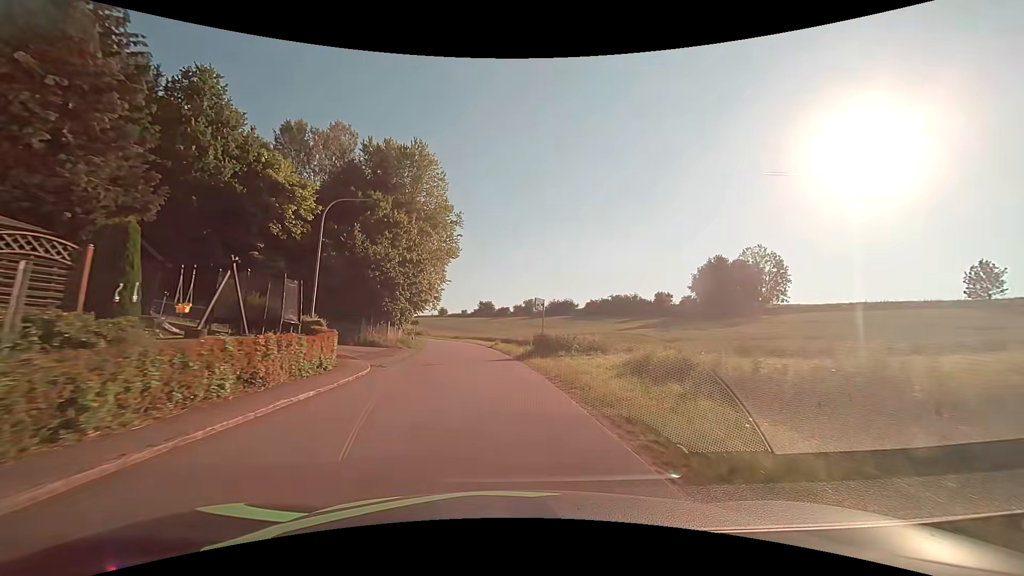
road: tertiary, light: Day
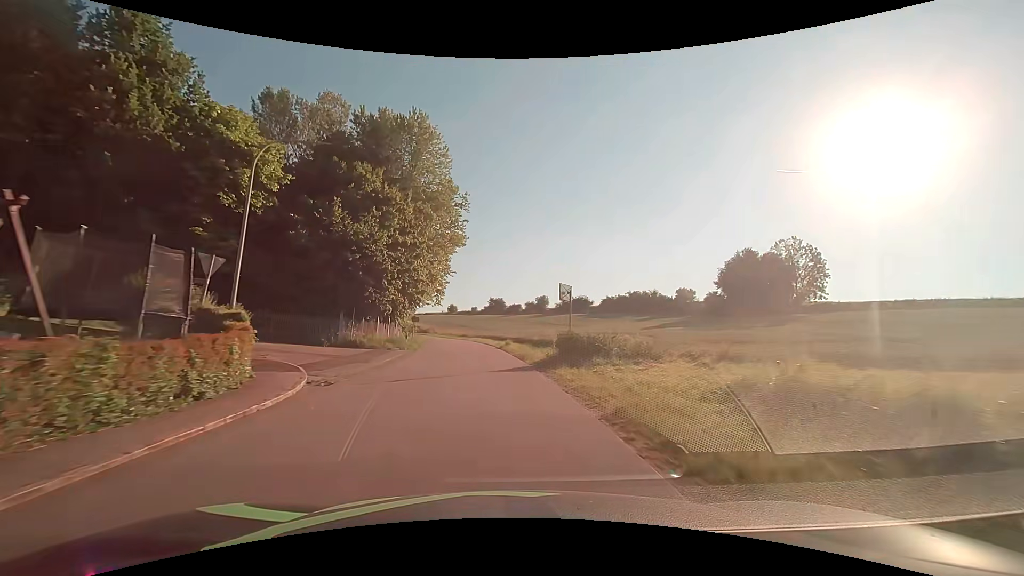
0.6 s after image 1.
(-0.1, +7.3) m; -1°
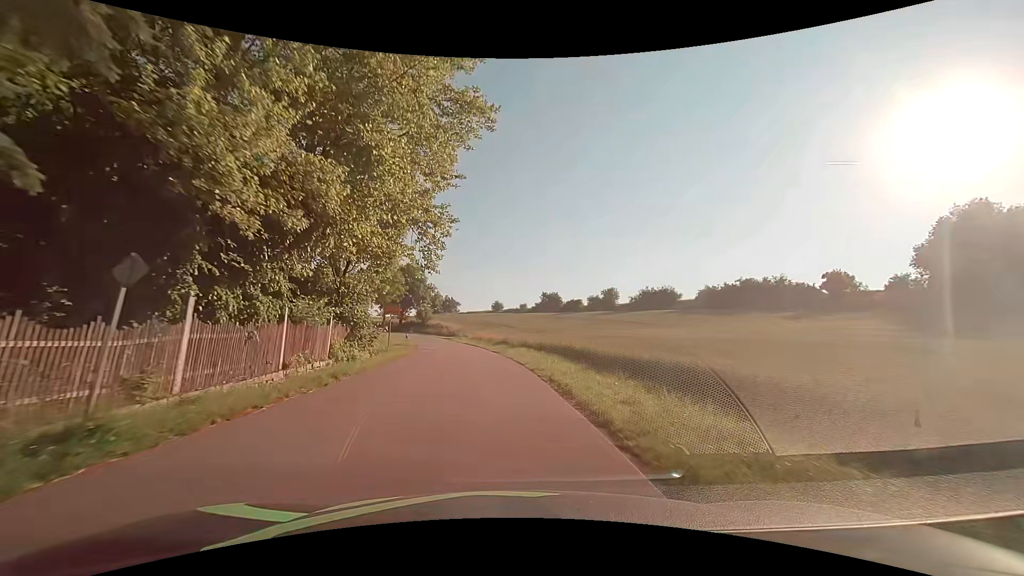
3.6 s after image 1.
(-1.9, +36.4) m; -6°
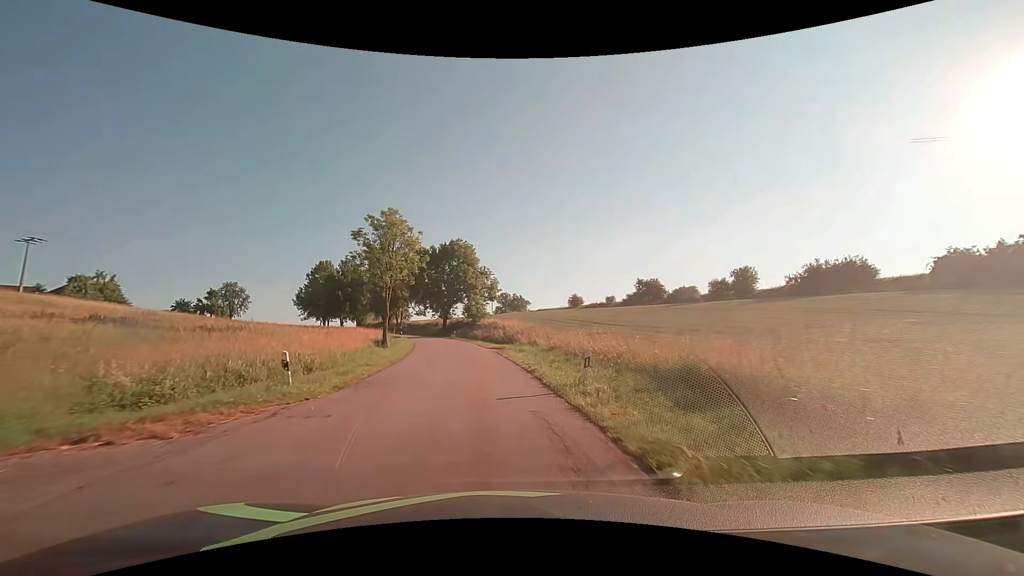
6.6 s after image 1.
(-2.5, +38.0) m; -8°
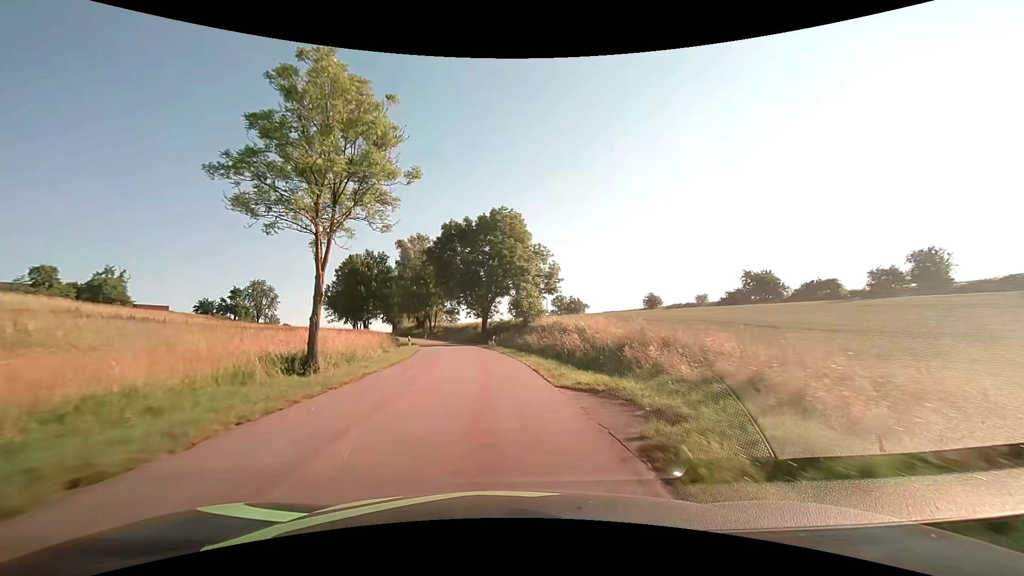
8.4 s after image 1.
(-1.6, +26.5) m; -6°
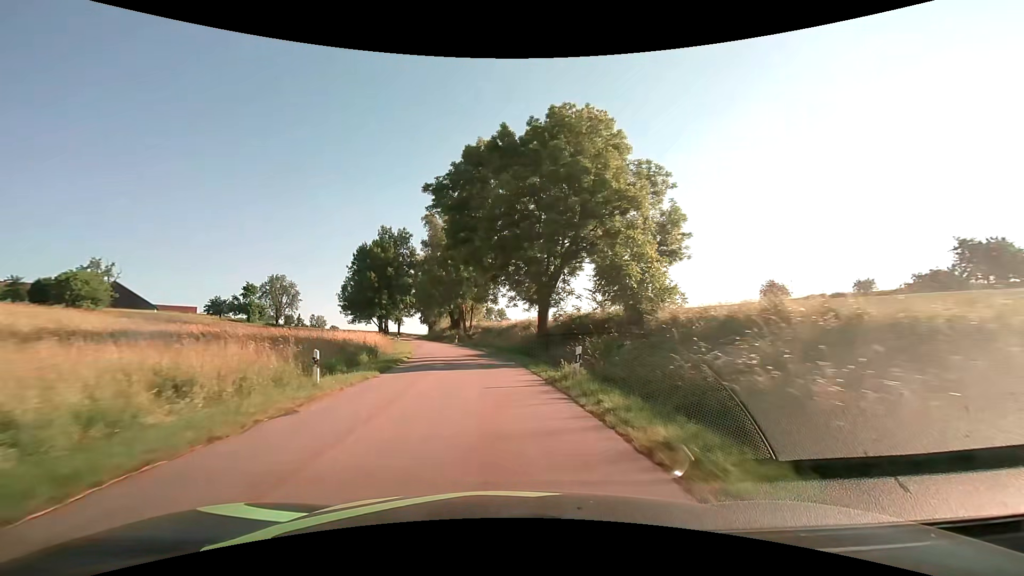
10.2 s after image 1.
(-1.5, +29.4) m; -6°
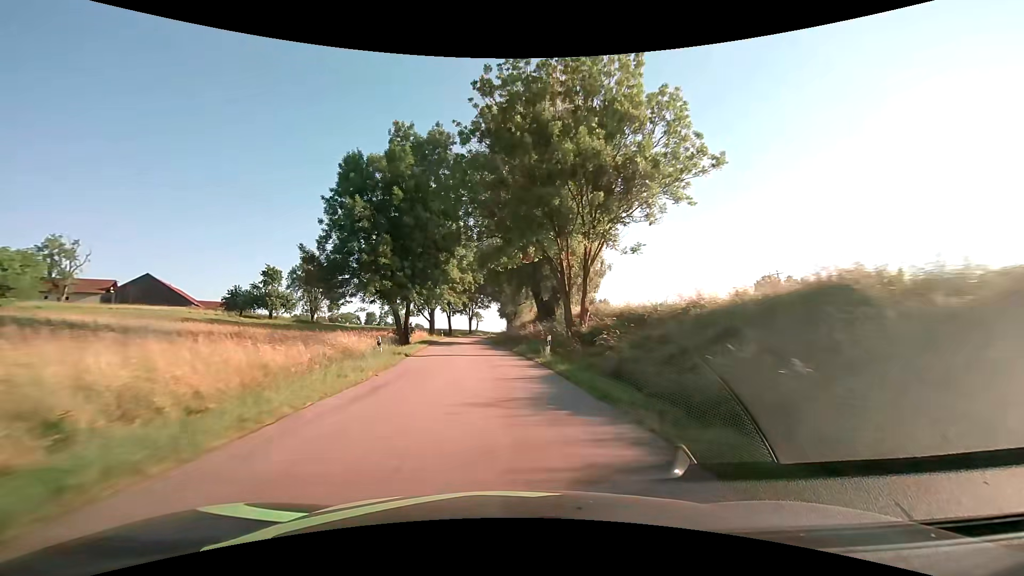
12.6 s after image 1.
(-4.2, +42.7) m; -10°
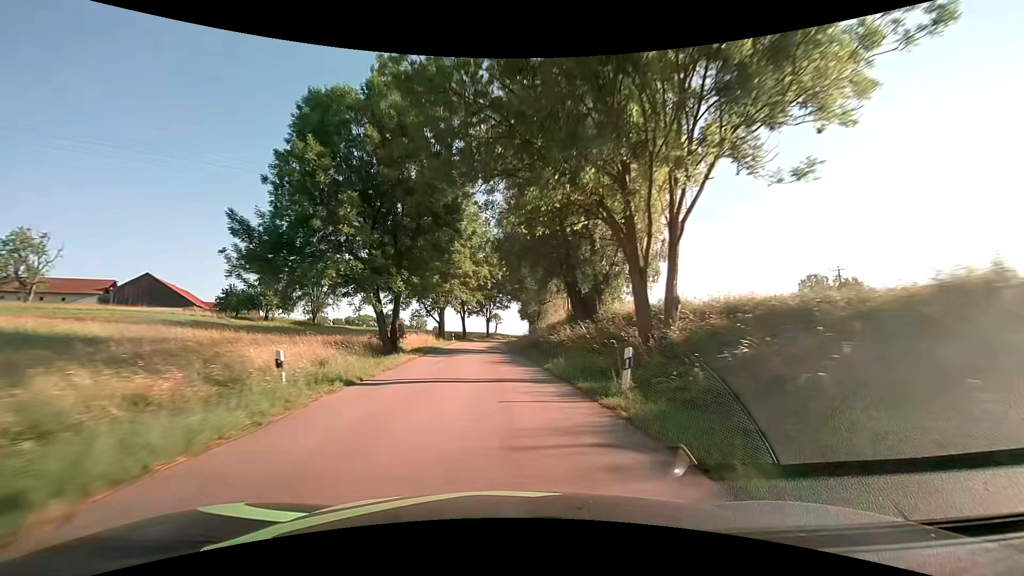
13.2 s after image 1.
(-0.4, +11.3) m; -3°
(0, +10) (-1, +20) (-1, +30) (-2, +40) (-2, +50) (-2, +60) (-2, +70) (-1, +80) (0, +90) (+2, +100) m
